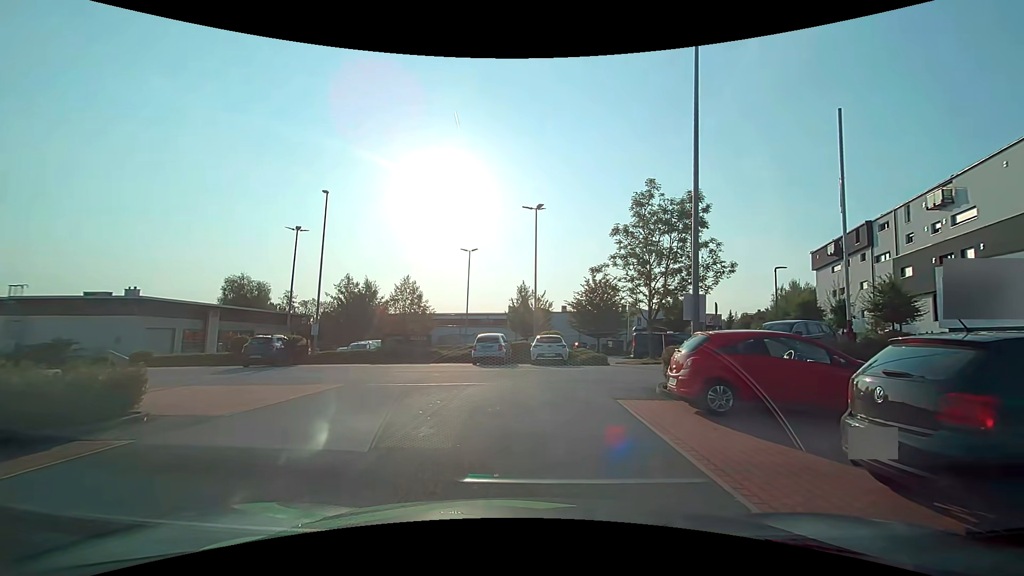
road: service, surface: asphalt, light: Day
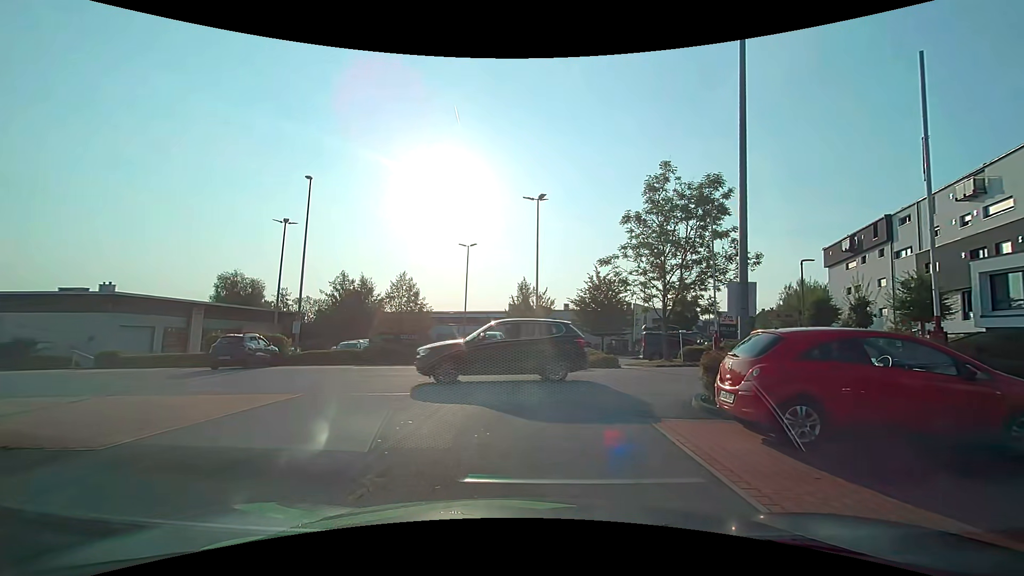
(0.0, +2.4) m; 0°
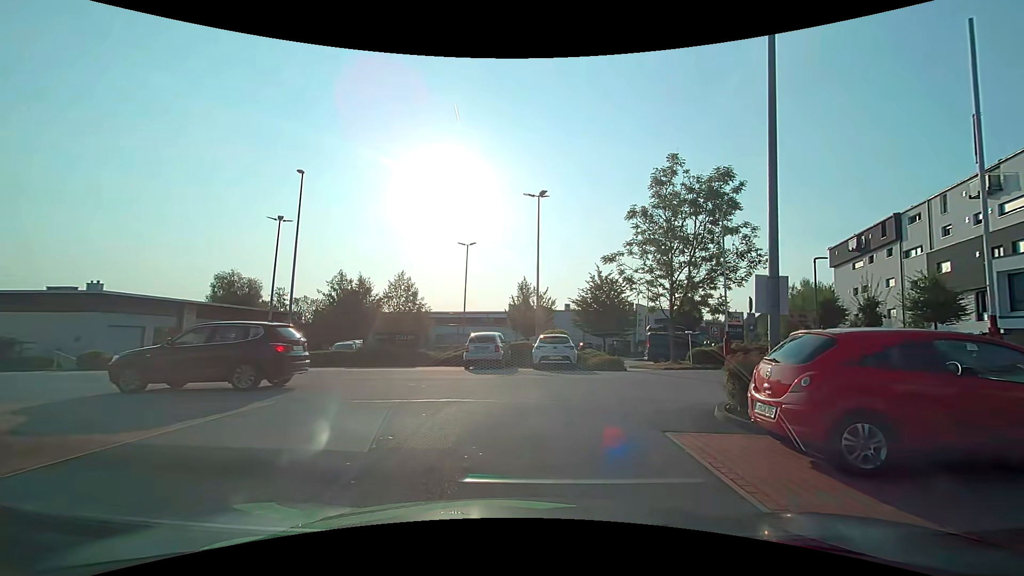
(0.0, +1.0) m; 0°
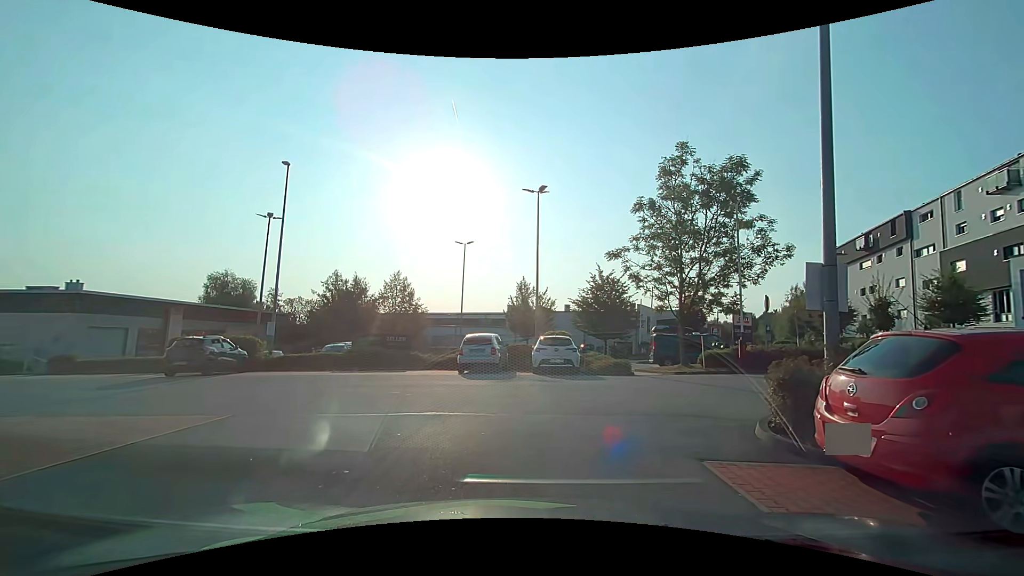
(0.0, +1.5) m; 0°
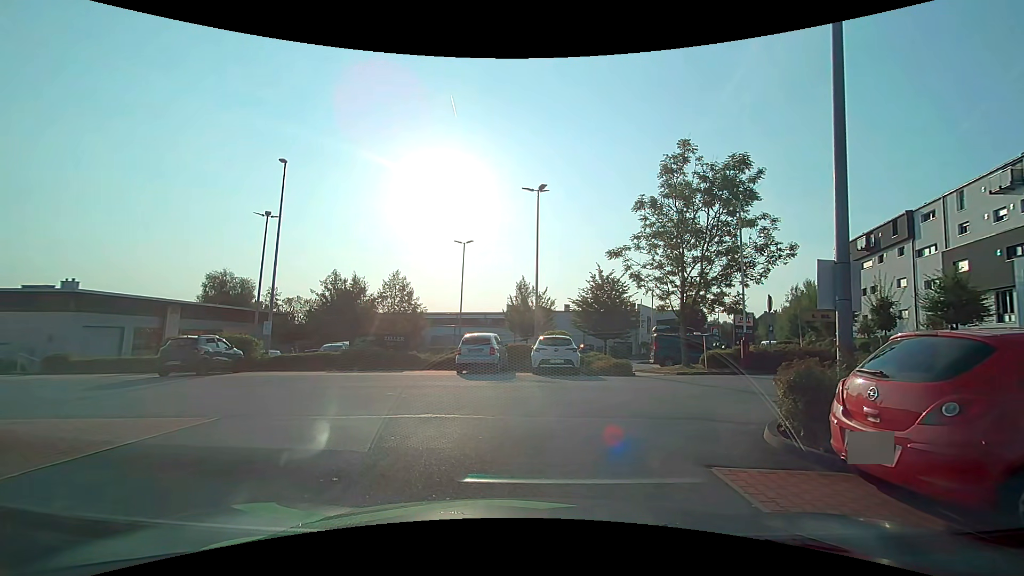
(0.0, +0.3) m; 0°
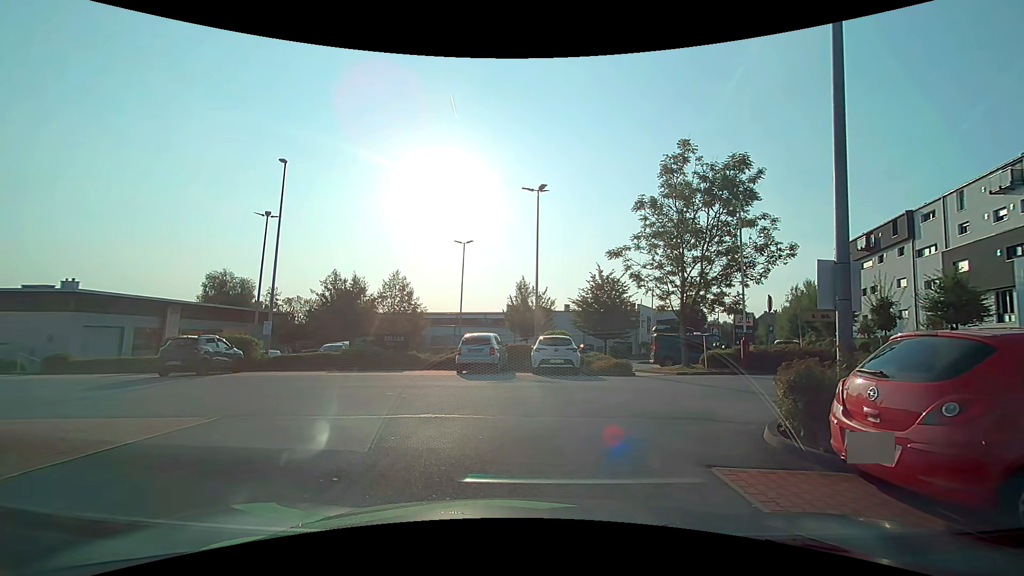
(0.0, 0.0) m; 0°
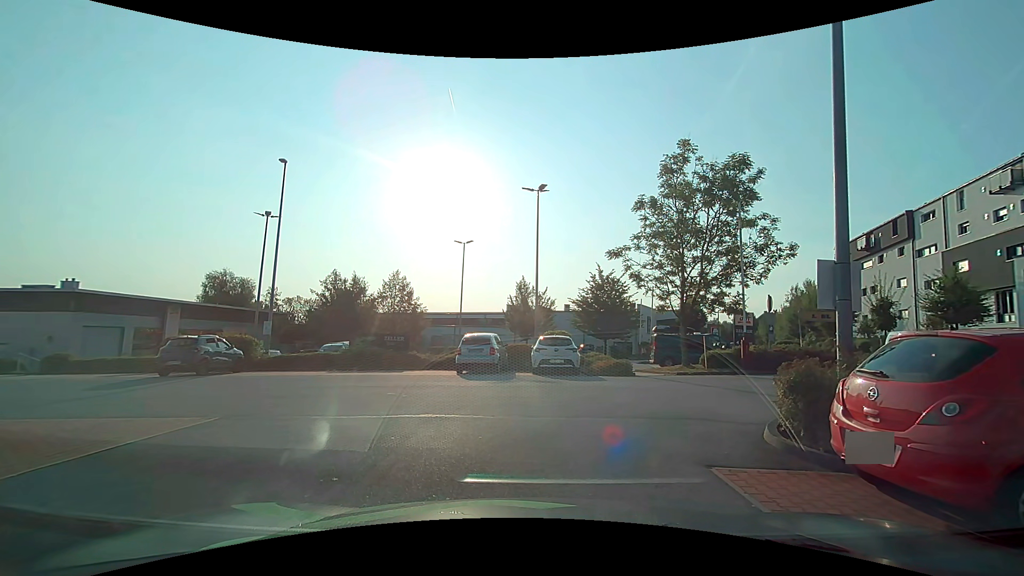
(0.0, 0.0) m; 0°
